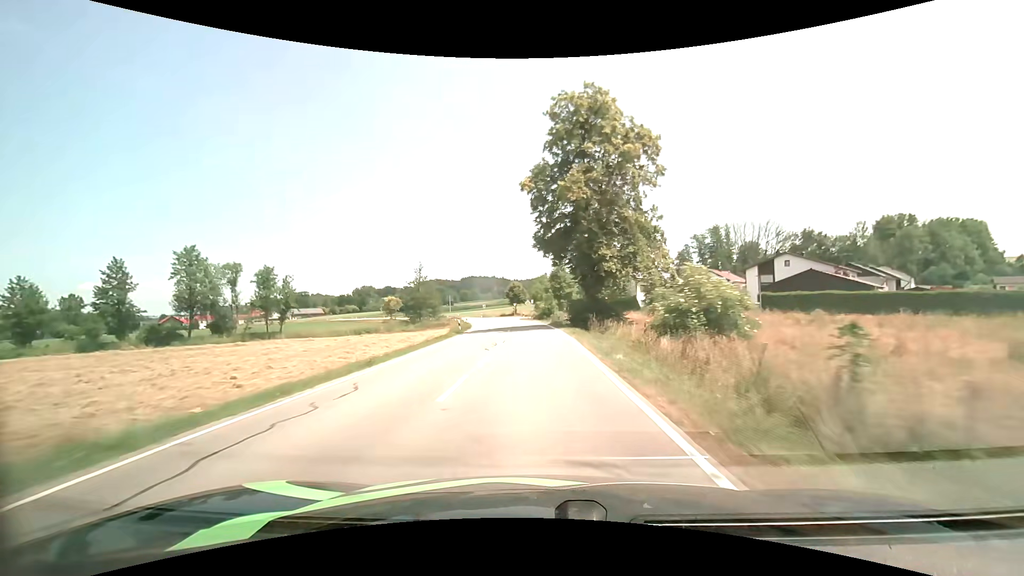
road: secondary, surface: asphalt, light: Day
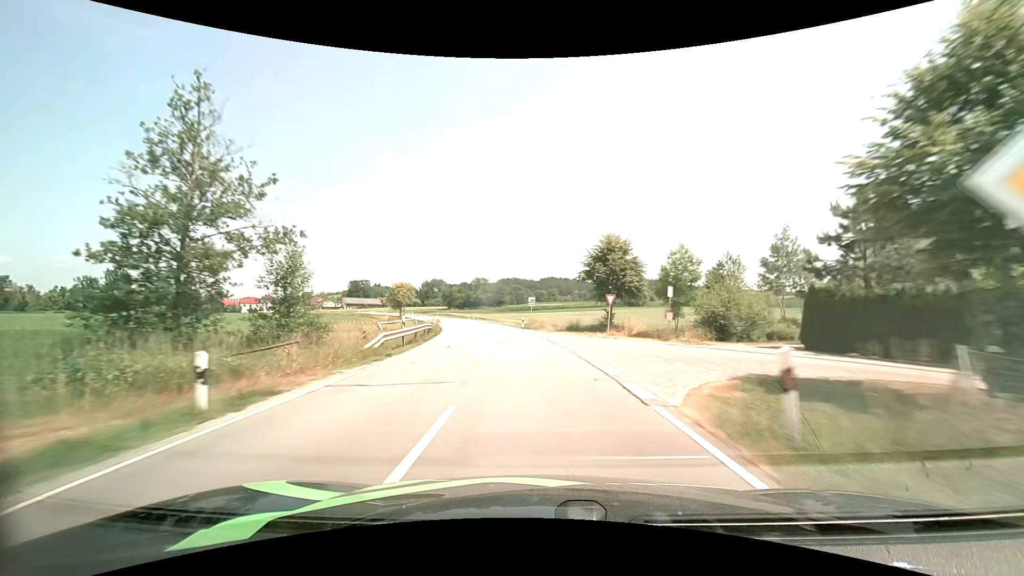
(-4.1, +61.2) m; -9°
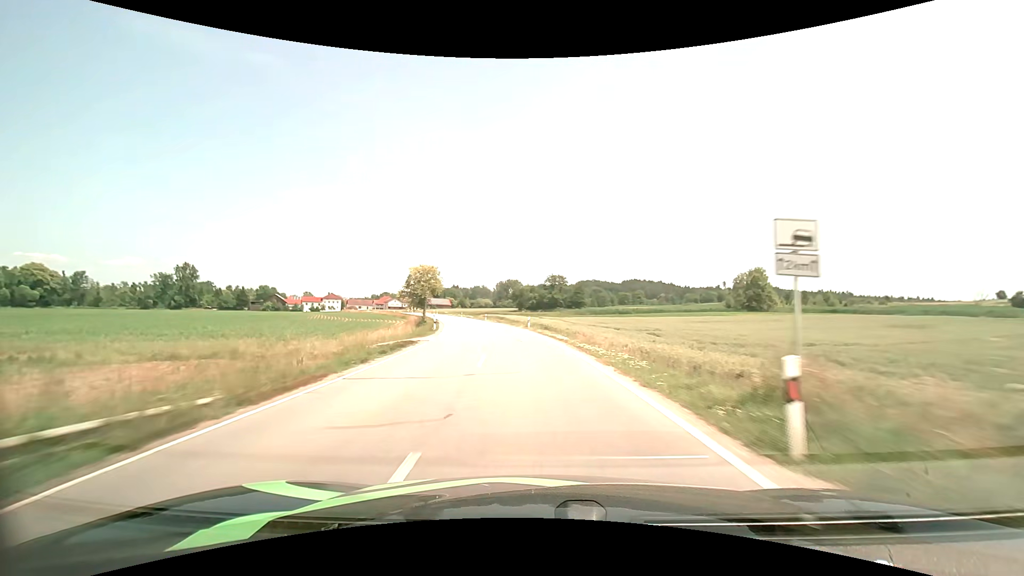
(-2.9, +36.7) m; -9°
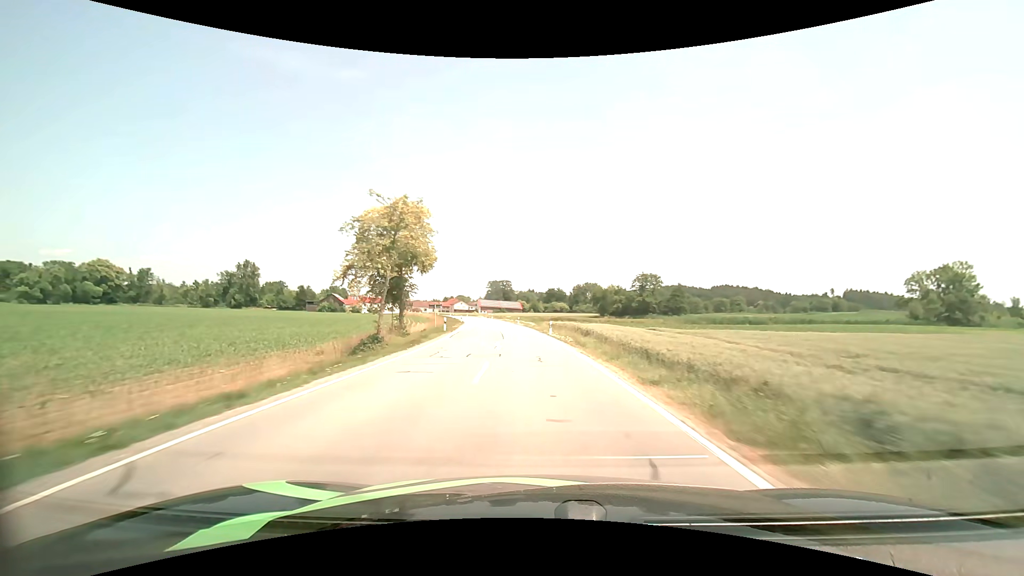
(-3.1, +37.0) m; -9°
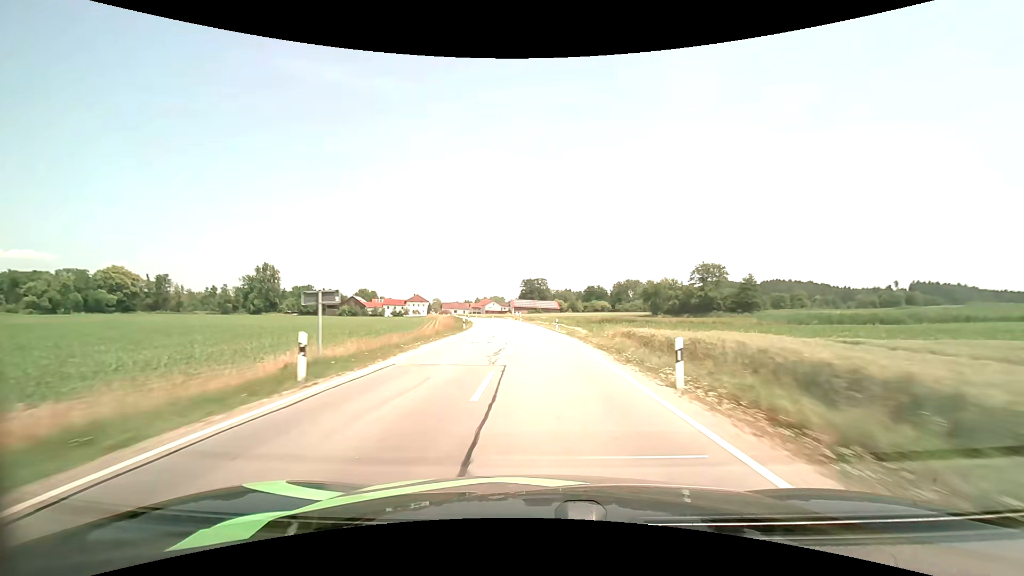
(-1.1, +25.3) m; -4°
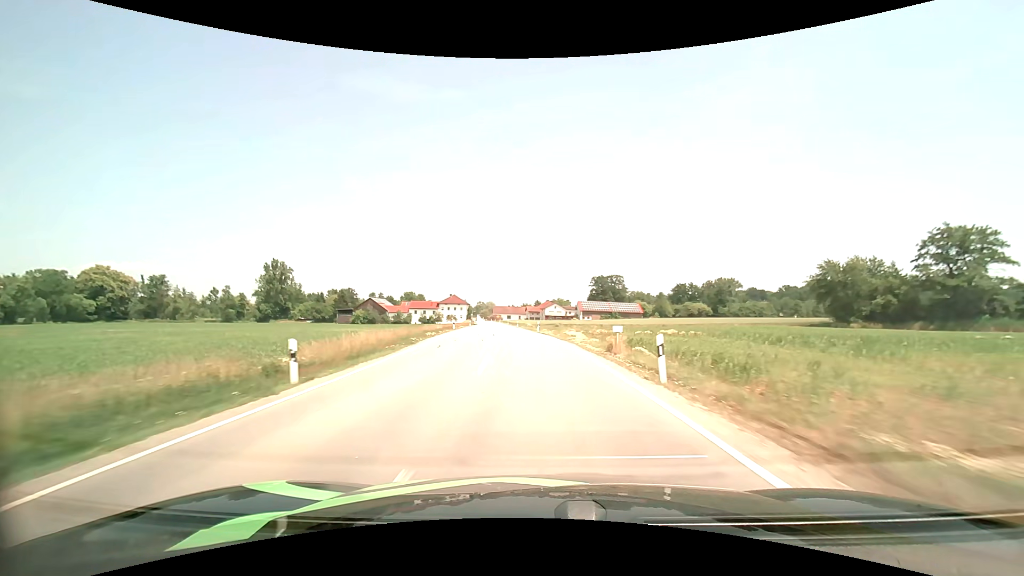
(-3.8, +63.7) m; -8°
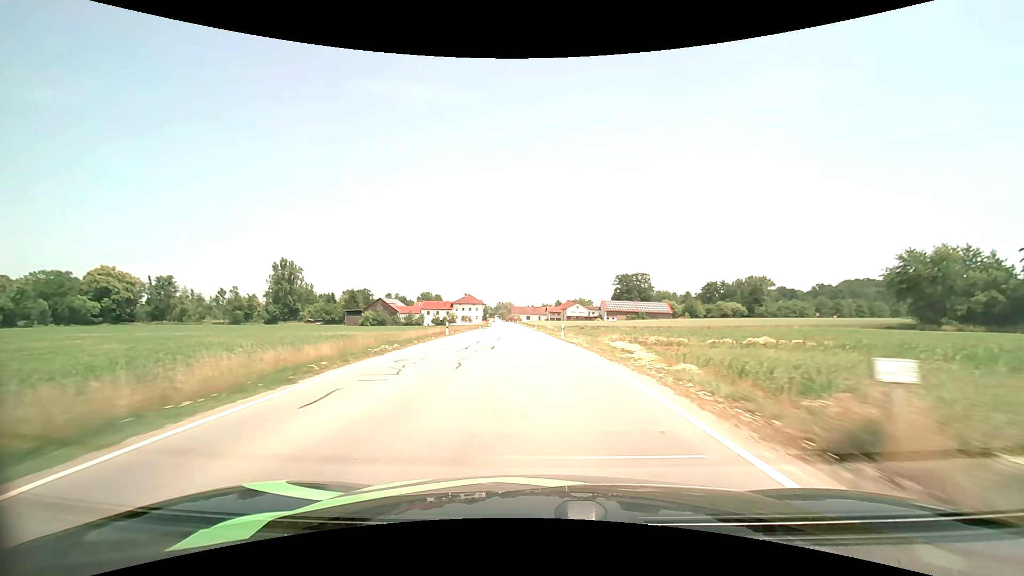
(-0.3, +12.8) m; -2°
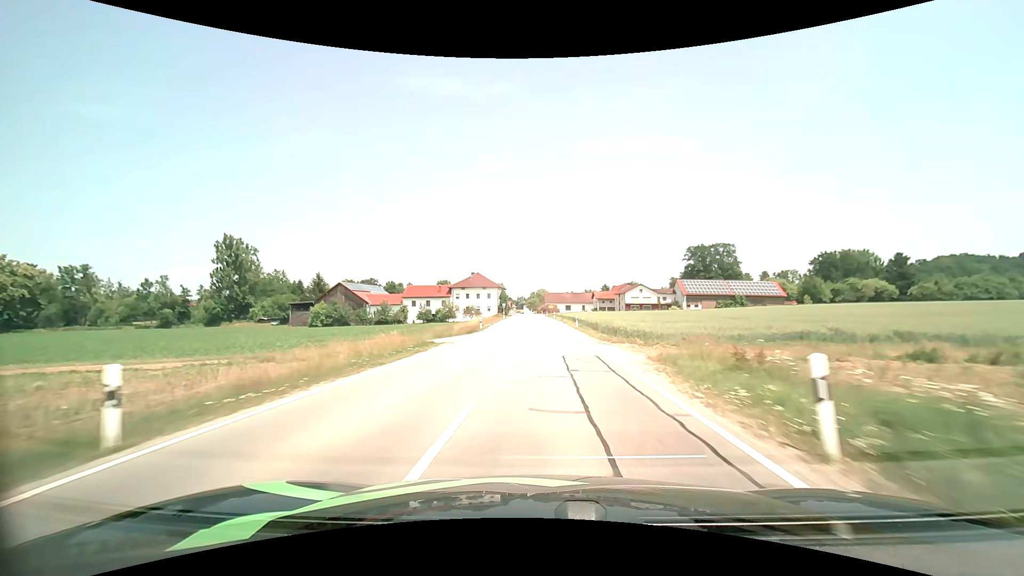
(-3.1, +64.2) m; -5°
(0, +10) (0, +20) (0, +30) (0, +40) (0, +50) (0, +60) (0, +70) (0, +80) (0, +90) (0, +100) m
